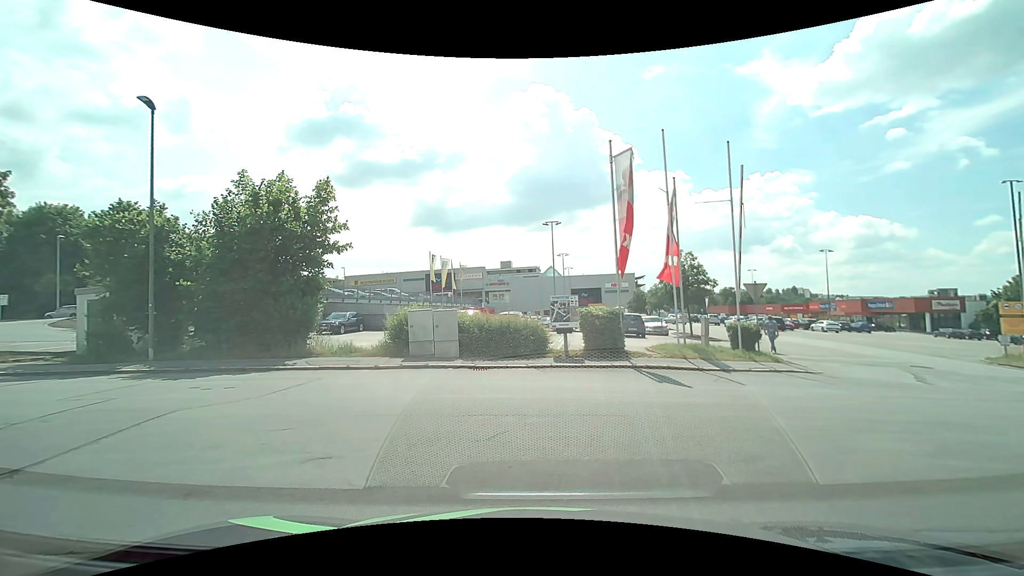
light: Day
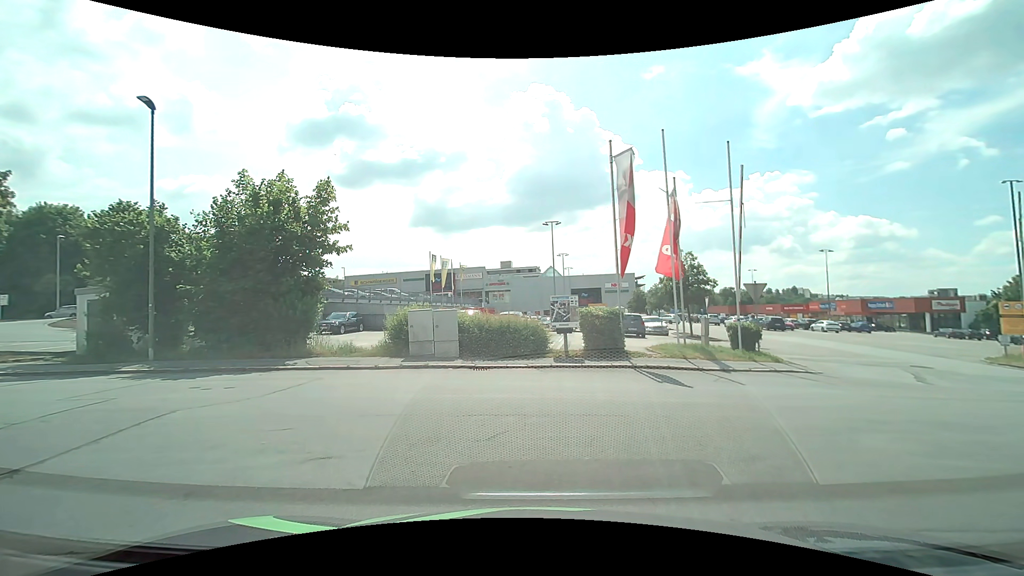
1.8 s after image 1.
(0.0, 0.0) m; 0°
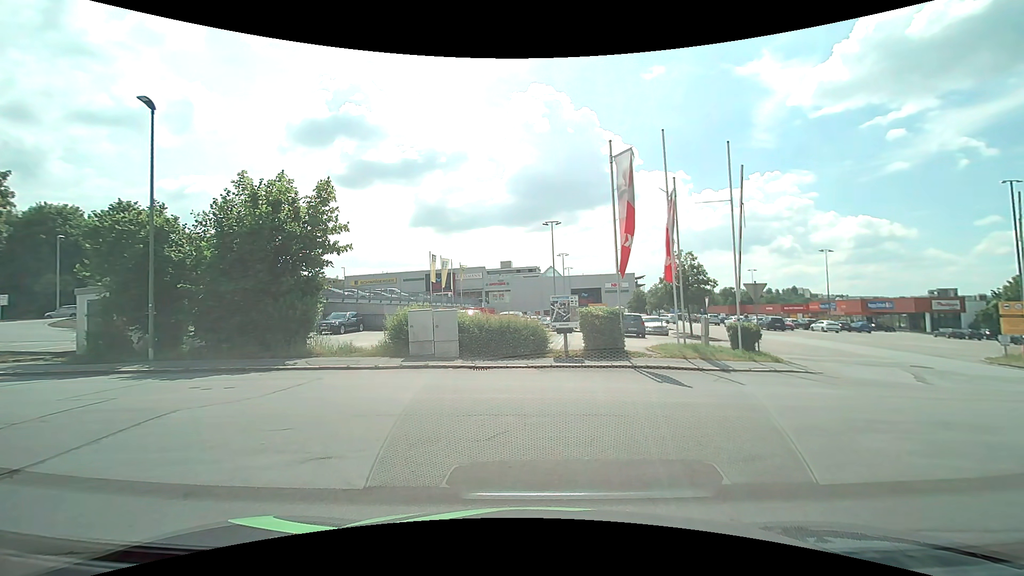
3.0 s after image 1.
(0.0, 0.0) m; 0°
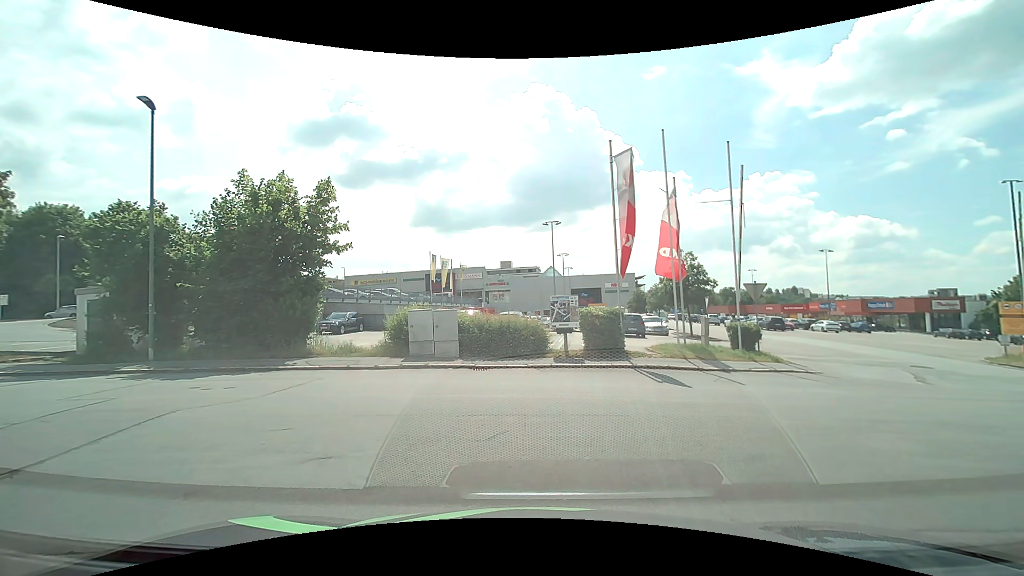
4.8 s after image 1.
(0.0, 0.0) m; 0°
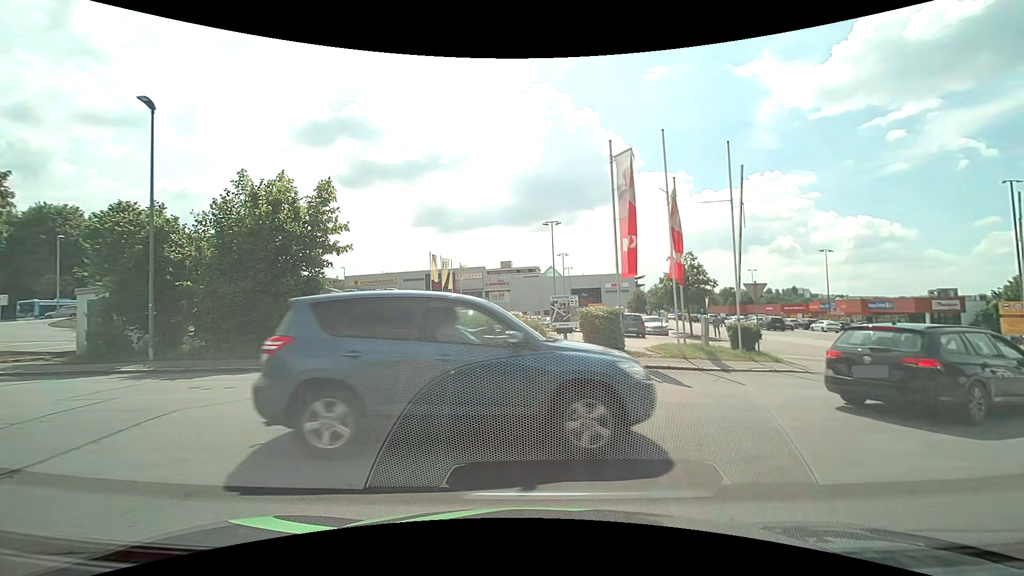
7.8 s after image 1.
(0.0, 0.0) m; 0°
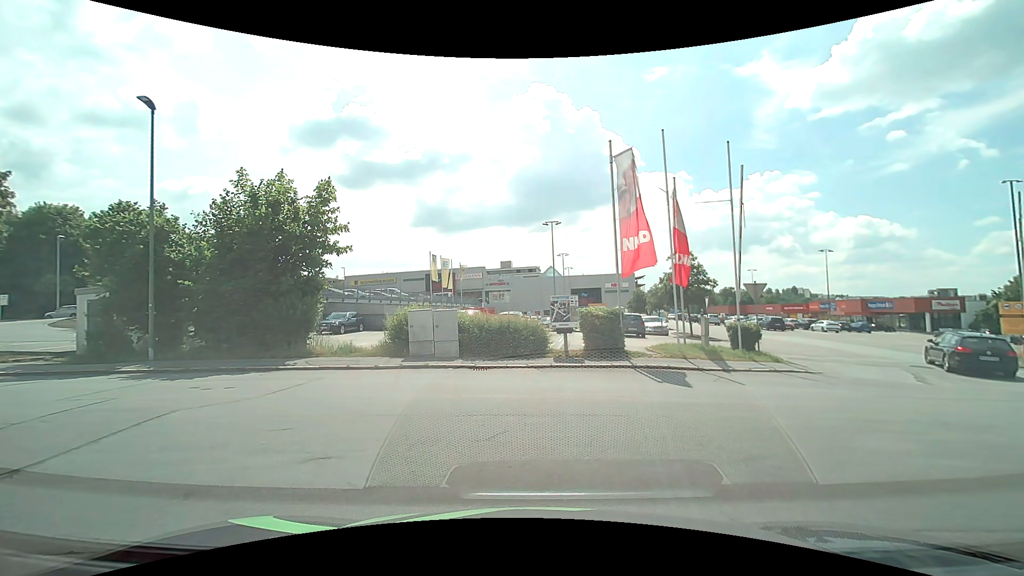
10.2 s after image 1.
(0.0, 0.0) m; 0°
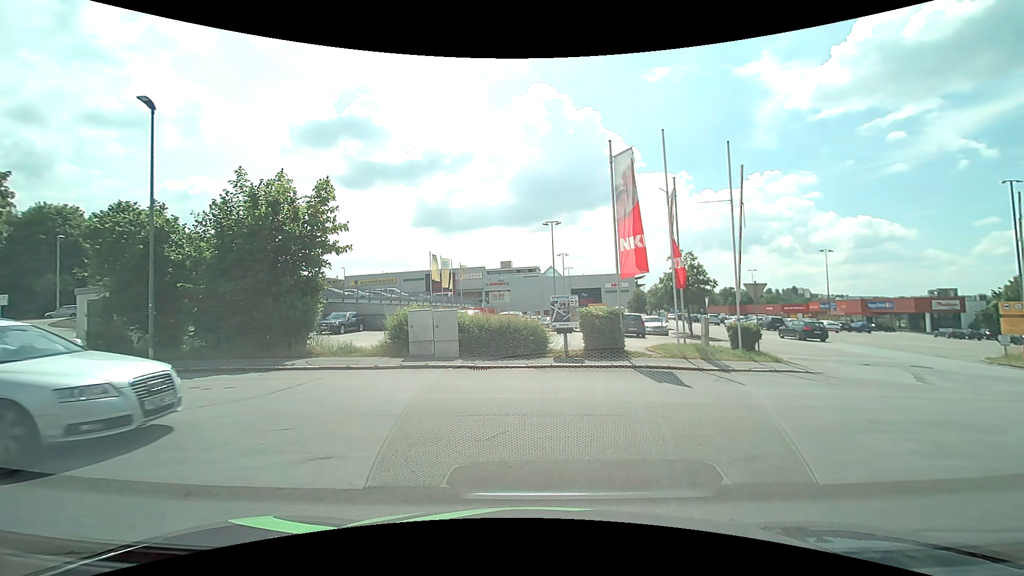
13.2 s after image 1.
(0.0, 0.0) m; 0°
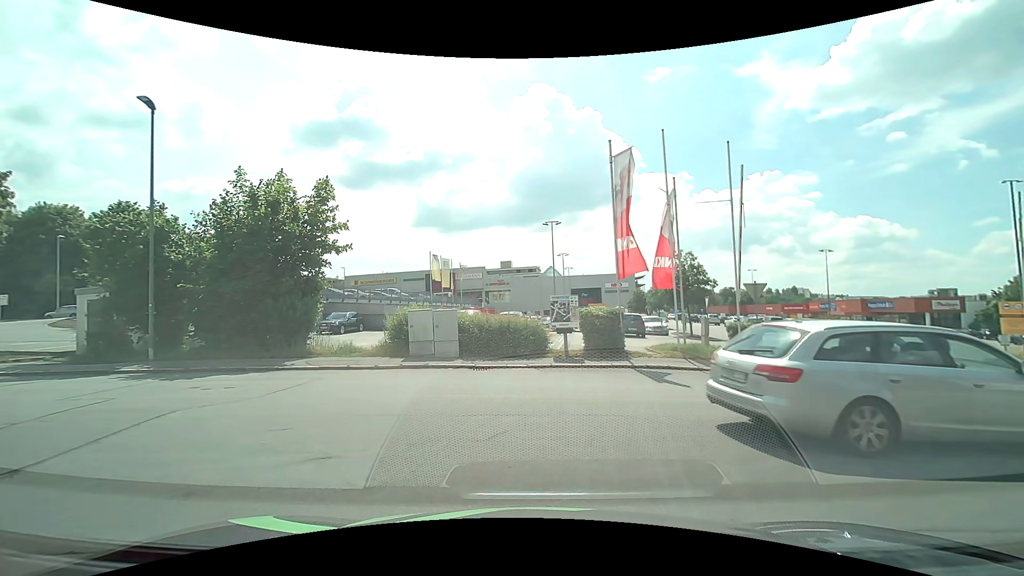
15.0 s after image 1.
(0.0, 0.0) m; 0°
